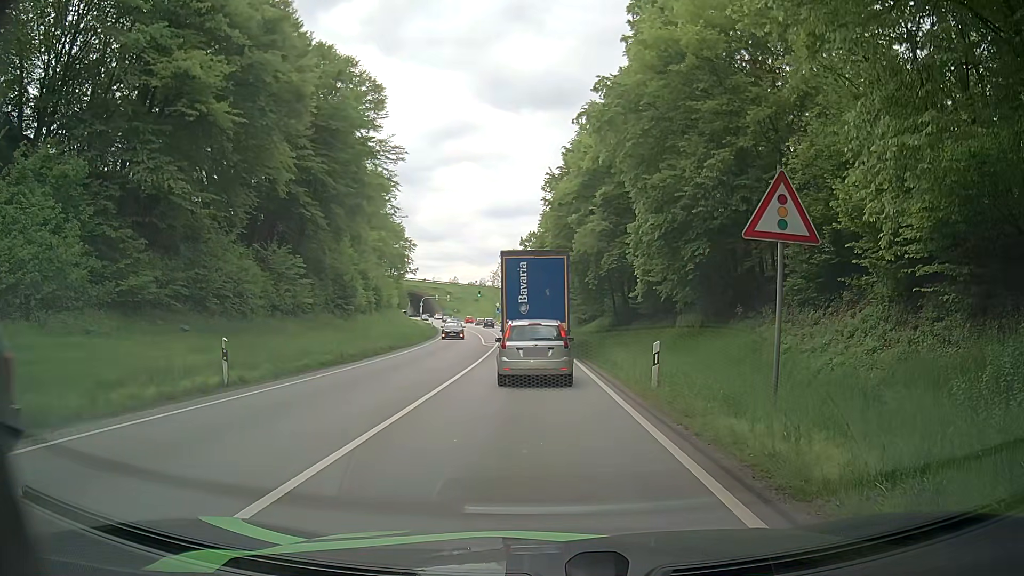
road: primary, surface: asphalt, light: Day
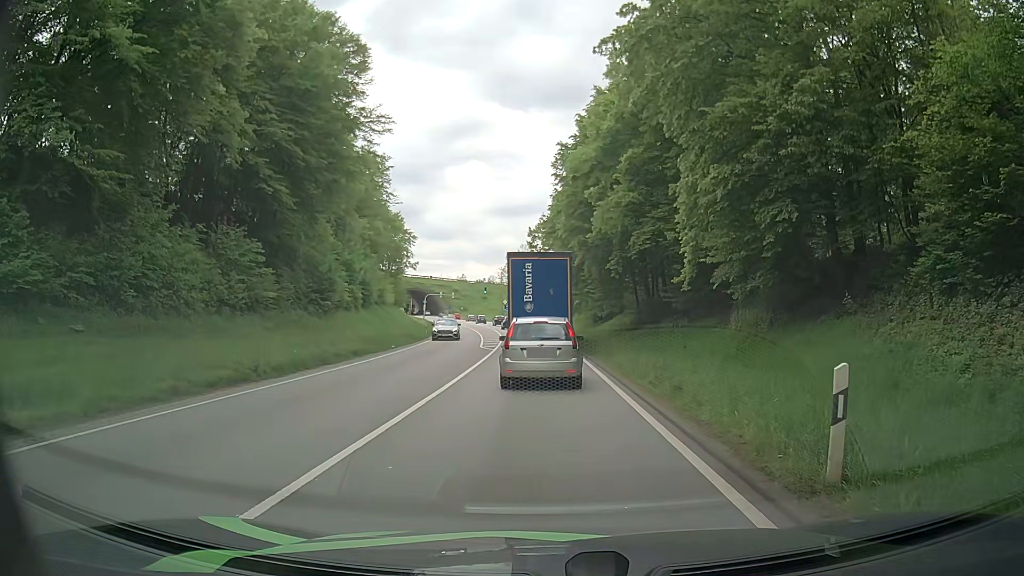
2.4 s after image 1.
(+0.2, +8.5) m; 0°
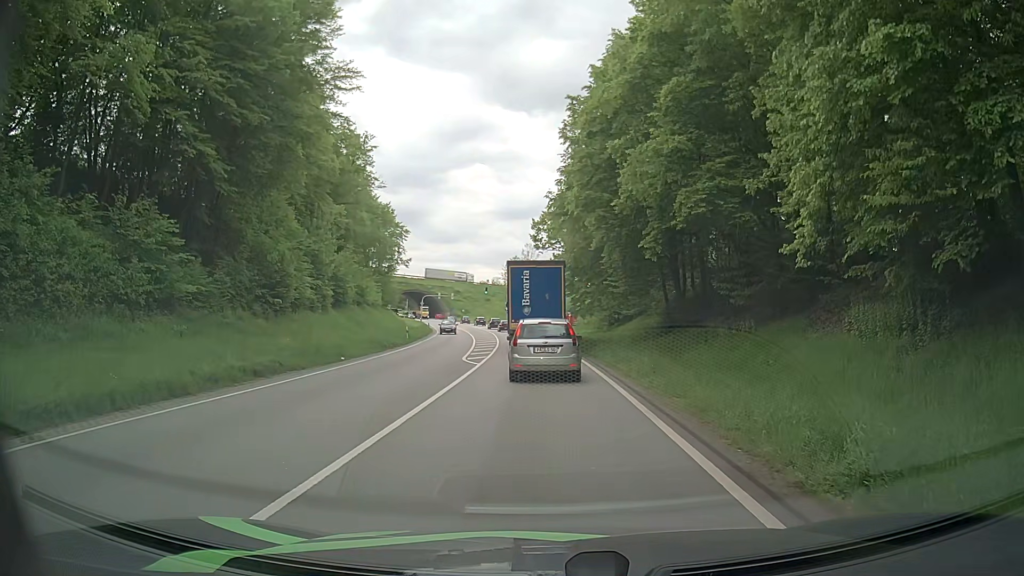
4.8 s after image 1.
(0.0, +10.0) m; 0°
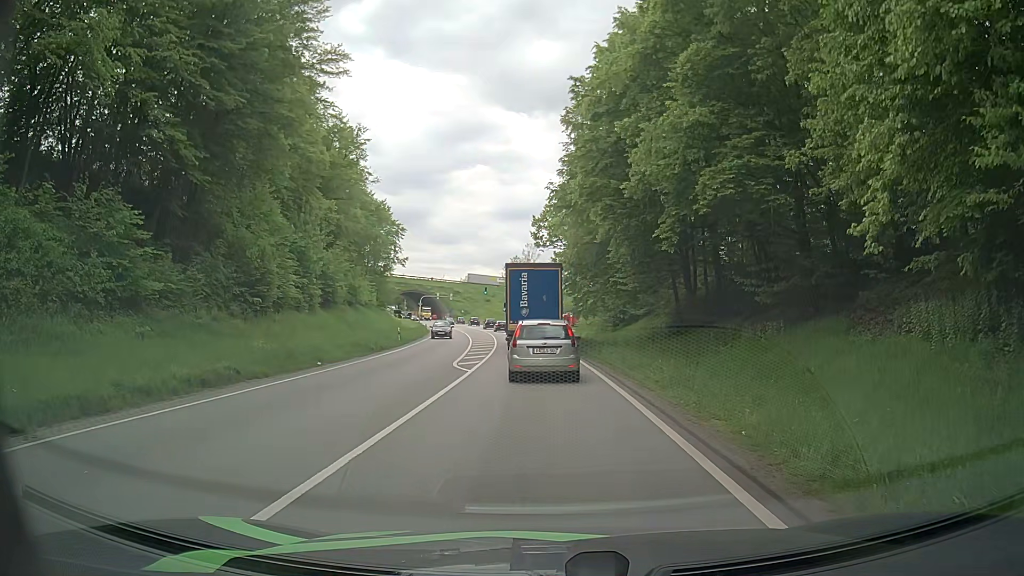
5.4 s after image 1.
(0.0, +2.9) m; 0°
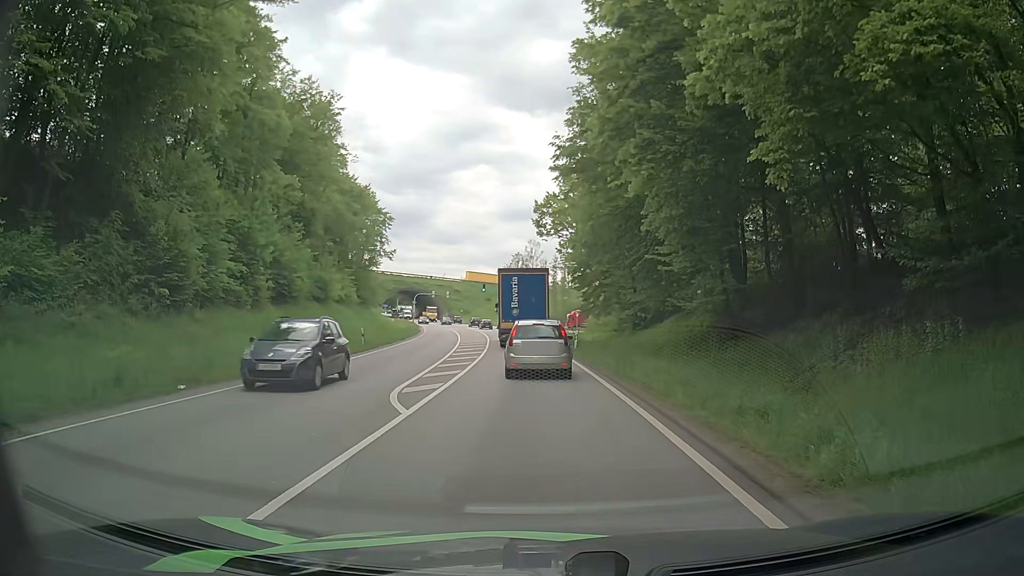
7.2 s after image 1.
(0.0, +9.5) m; -2°
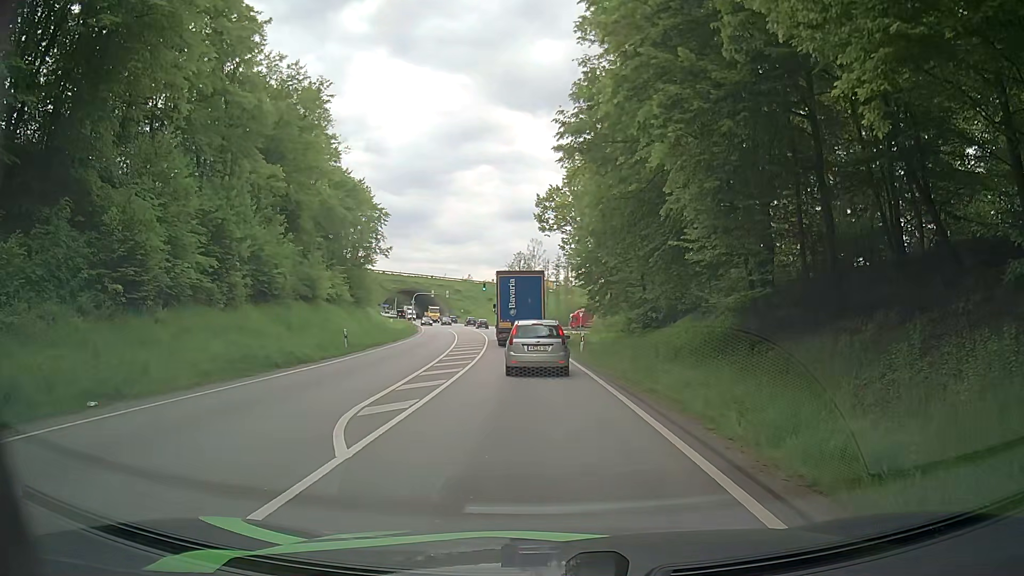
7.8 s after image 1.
(0.0, +3.4) m; 0°
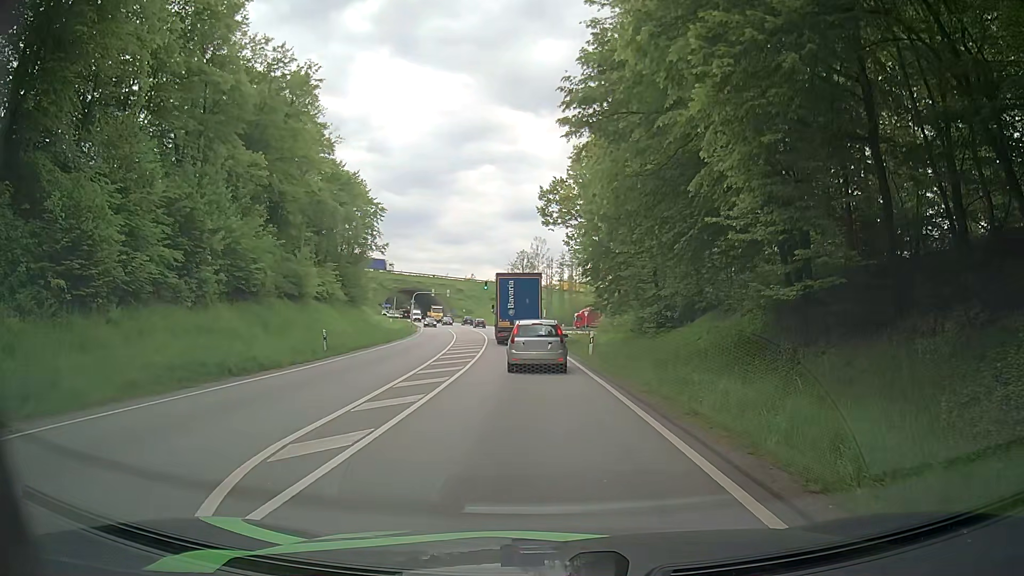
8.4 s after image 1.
(0.0, +3.5) m; 0°
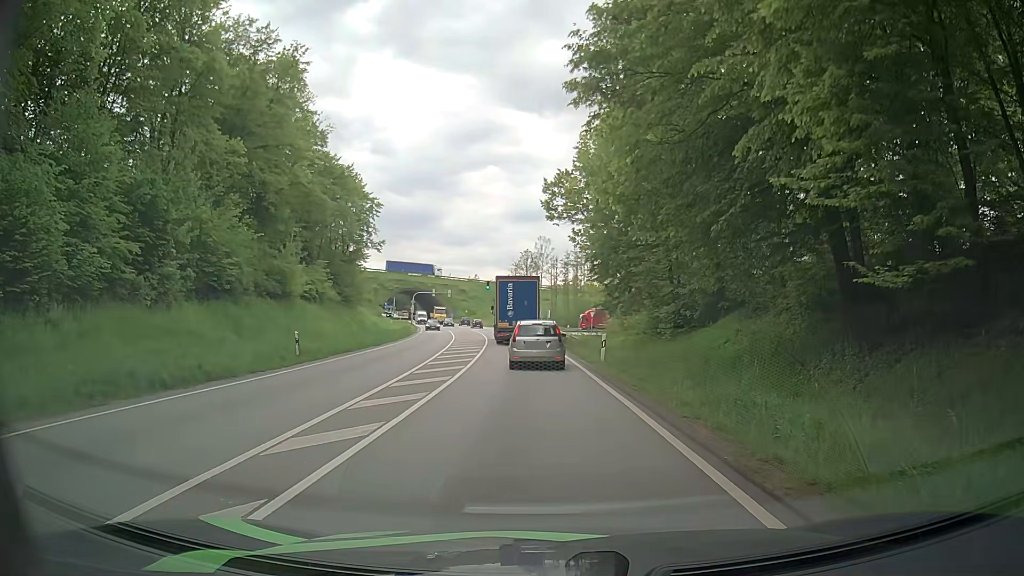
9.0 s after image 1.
(0.0, +3.7) m; 0°
